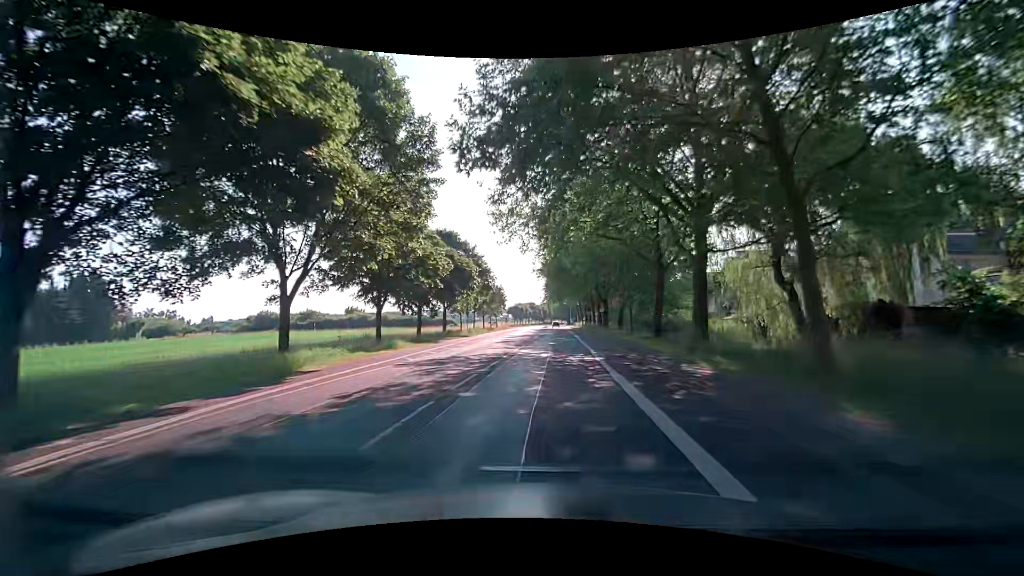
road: secondary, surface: asphalt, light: Day
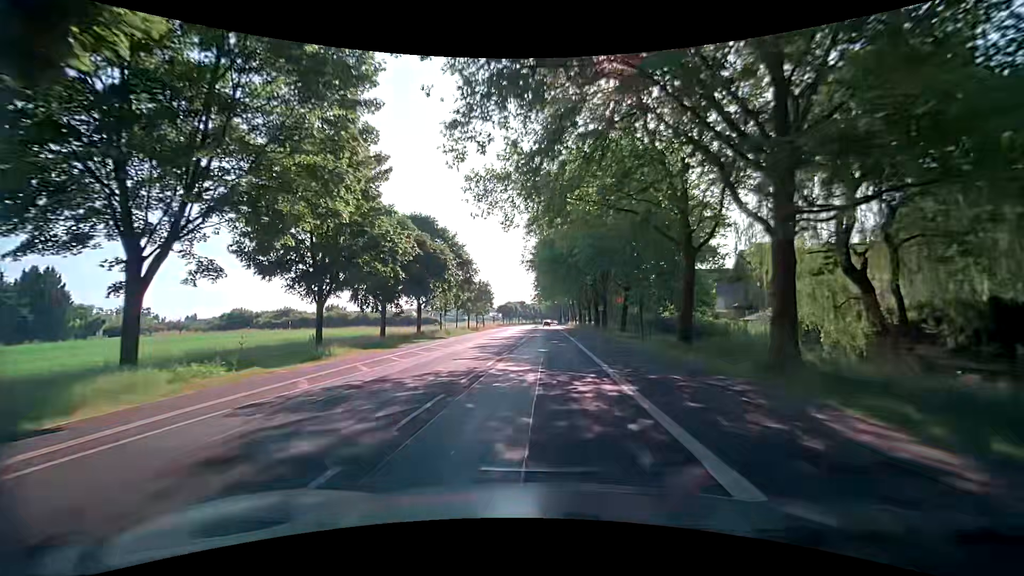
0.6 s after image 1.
(+0.1, +8.1) m; +2°
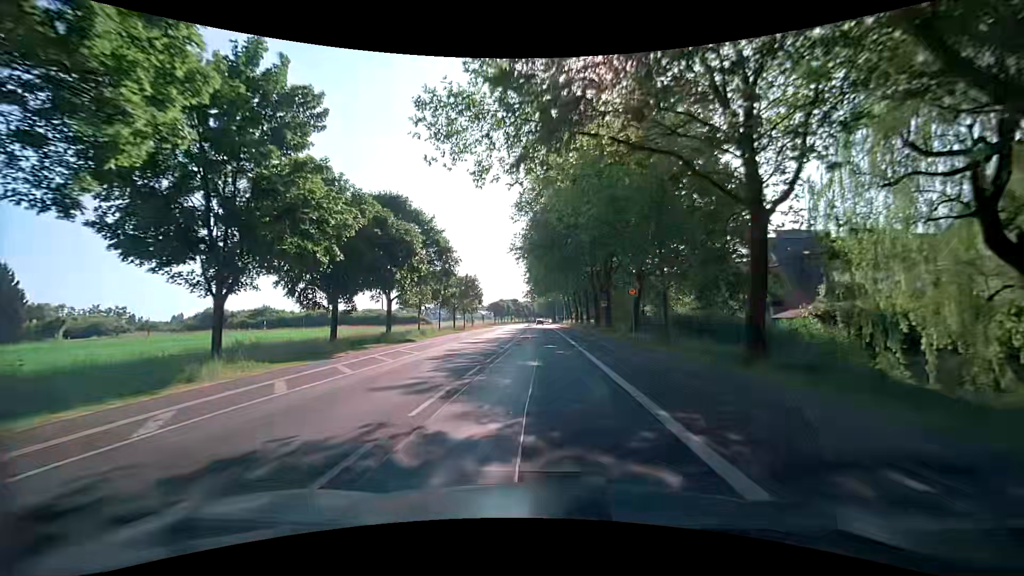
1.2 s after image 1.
(0.0, +8.2) m; 0°
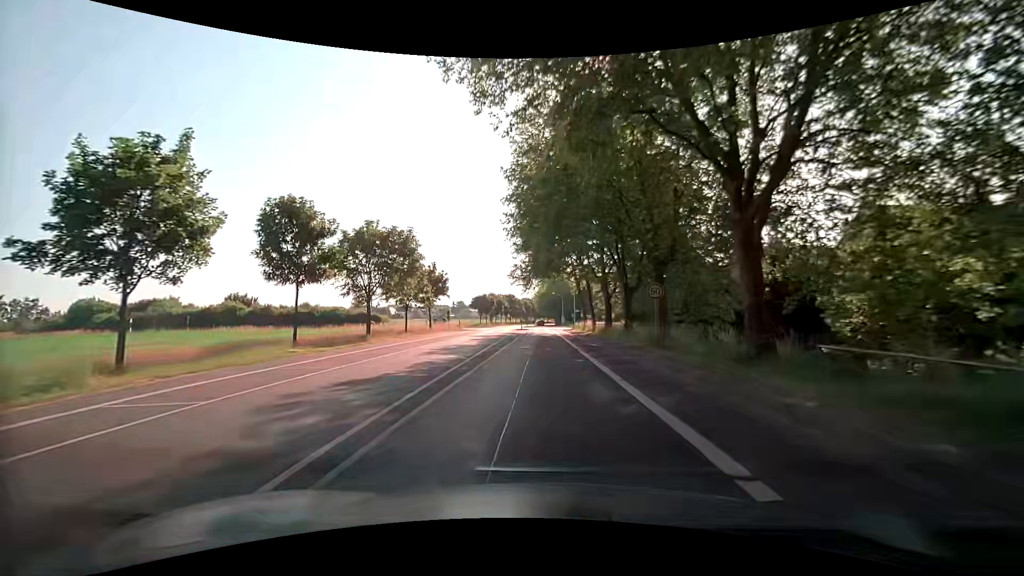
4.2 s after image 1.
(+0.6, +40.7) m; +1°
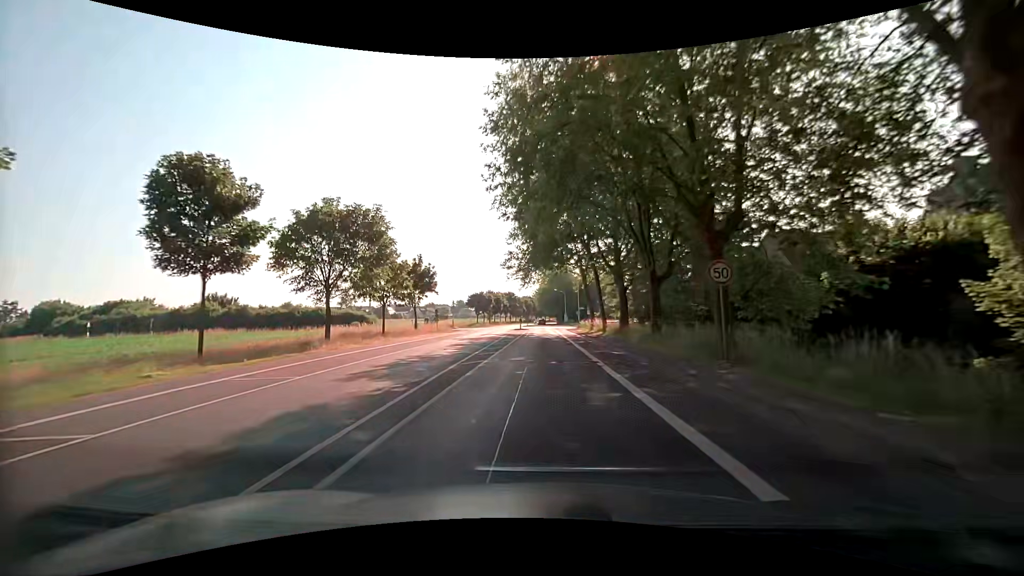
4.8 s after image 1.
(-0.1, +8.1) m; 0°
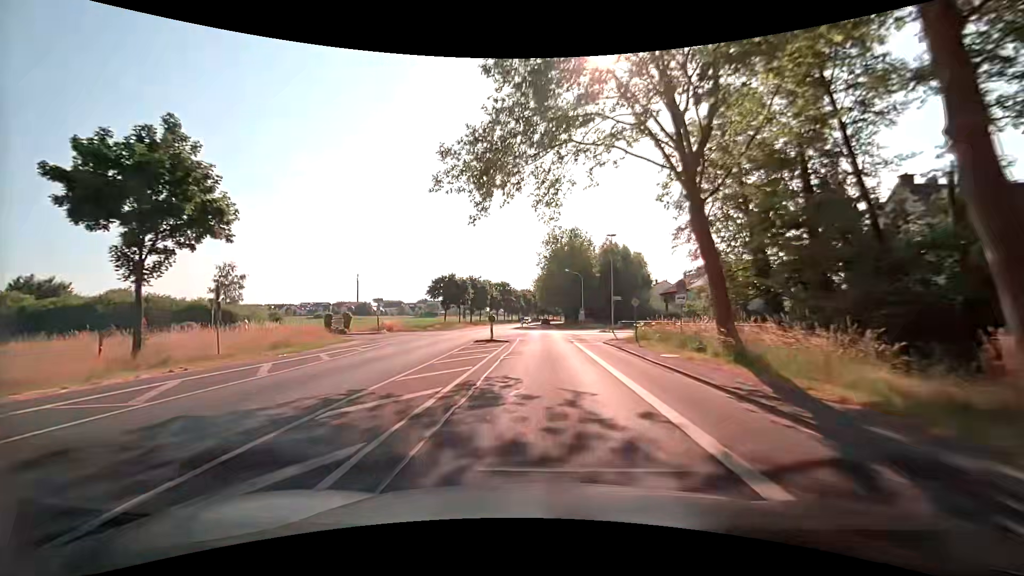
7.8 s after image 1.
(-0.5, +40.5) m; -1°
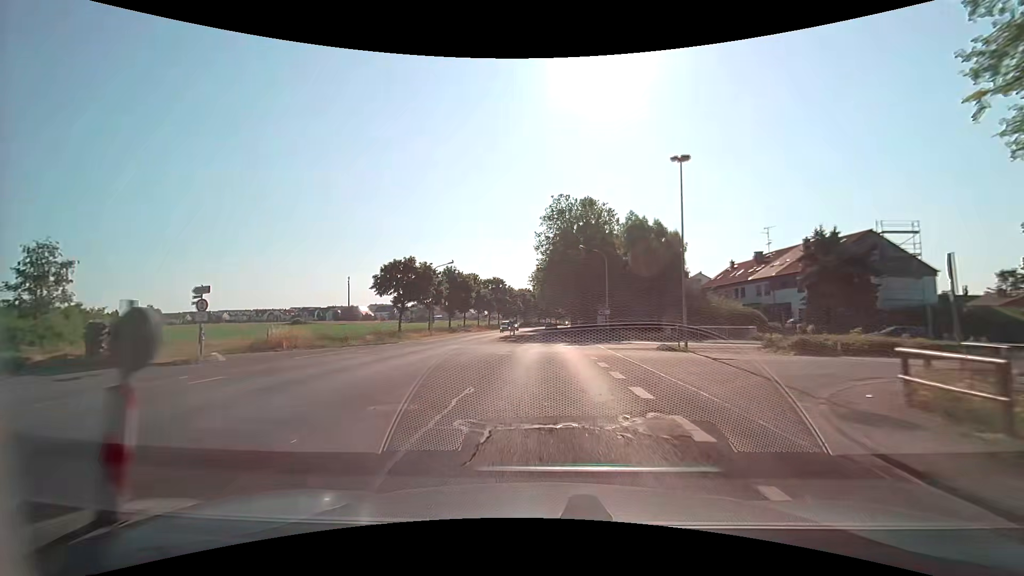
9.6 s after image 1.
(-0.1, +24.3) m; -1°
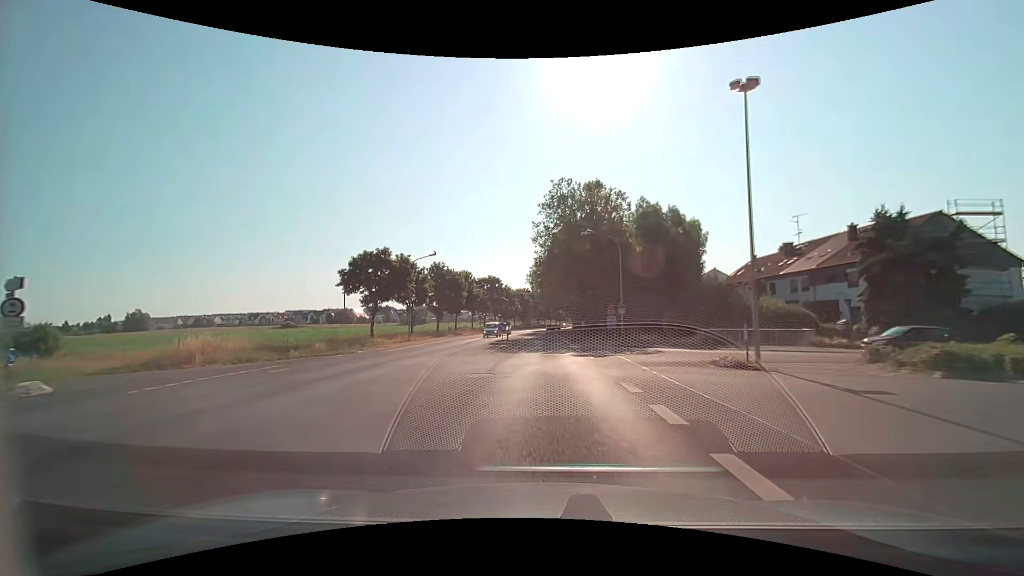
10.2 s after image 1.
(+0.1, +8.1) m; +1°
(0, +10) (0, +20) (0, +30) (0, +40) (0, +50) (-1, +60) (-1, +70) (-1, +80) (0, +90) (0, +100) m
